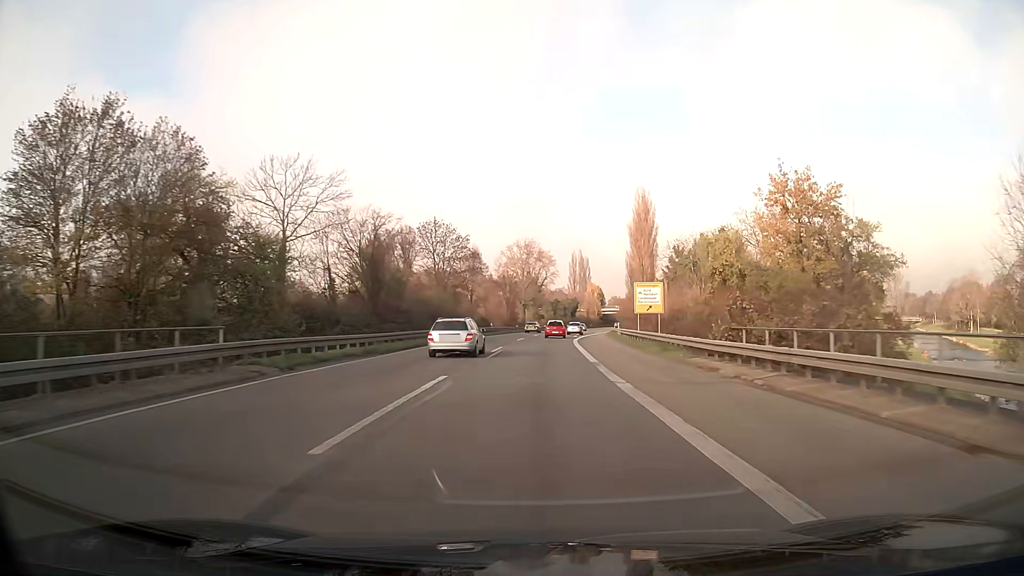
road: trunk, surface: asphalt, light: Day
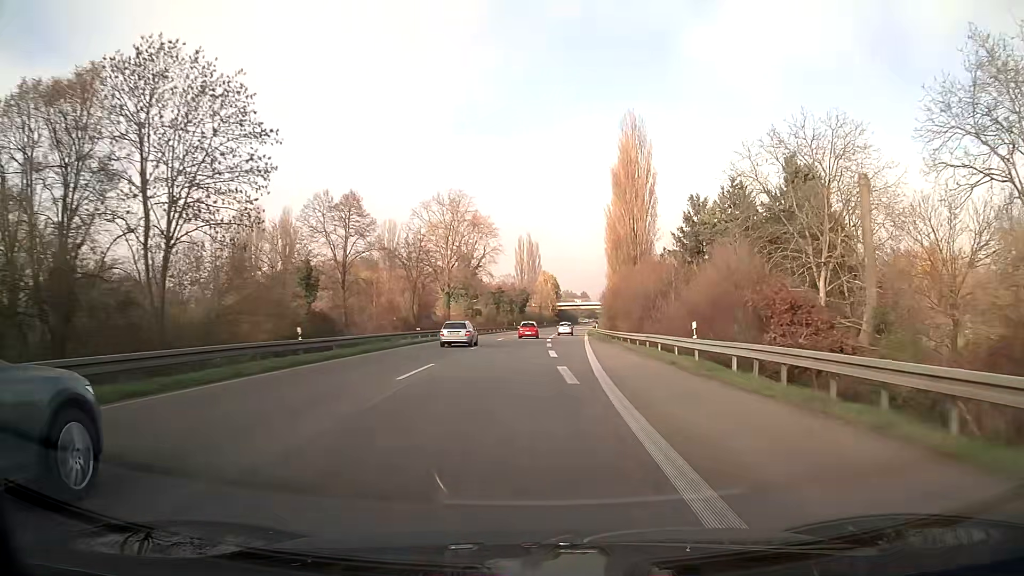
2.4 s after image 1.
(+2.0, +49.9) m; +5°
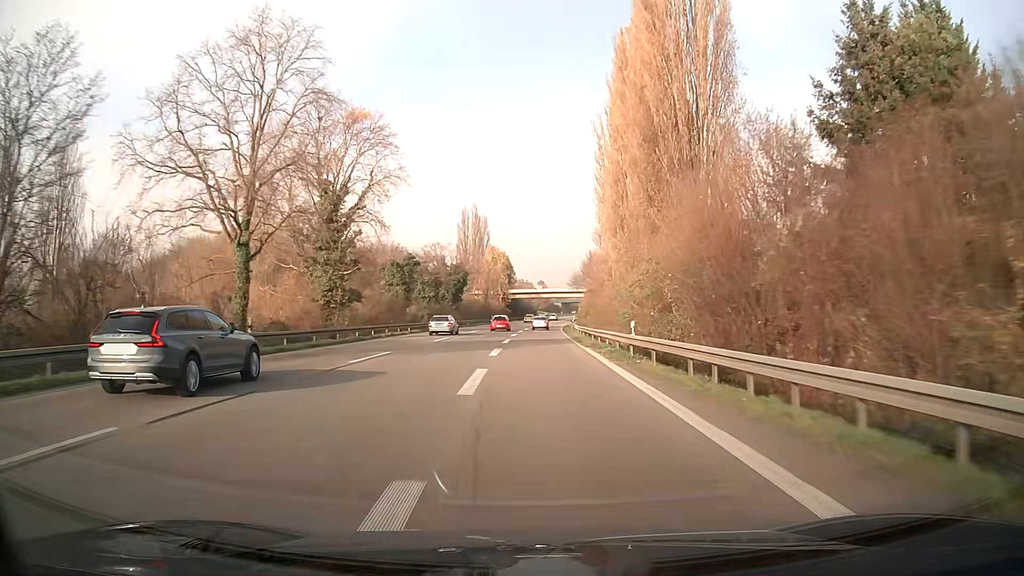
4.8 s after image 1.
(+1.9, +51.3) m; +4°
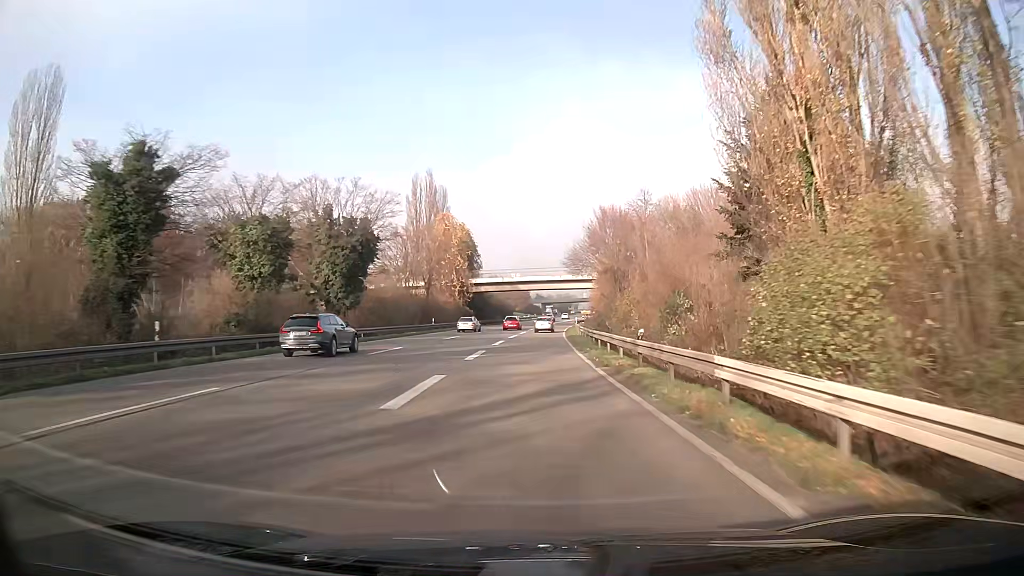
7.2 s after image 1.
(+0.8, +49.7) m; +2°
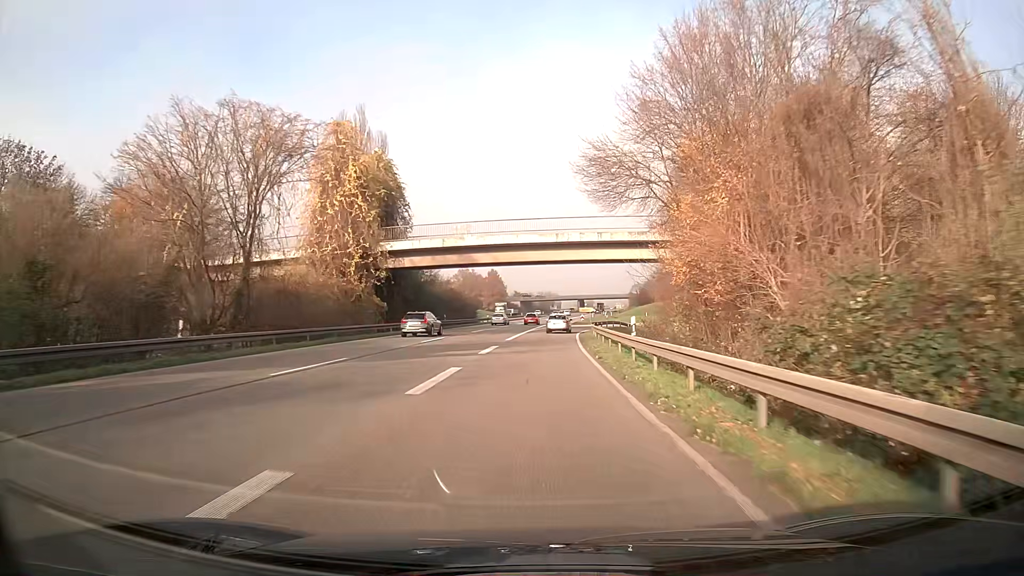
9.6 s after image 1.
(+0.4, +46.2) m; +2°
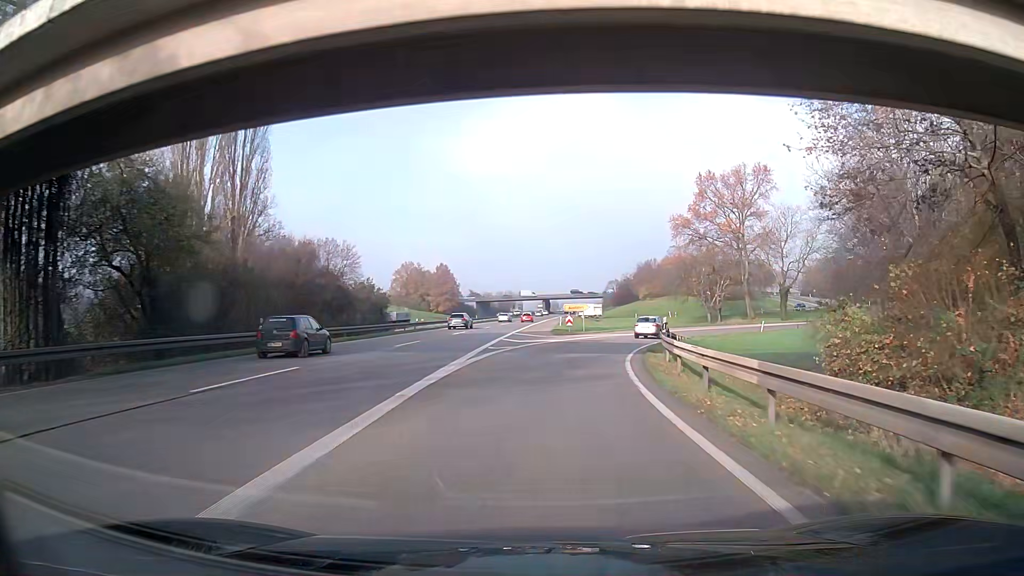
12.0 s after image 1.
(+0.9, +39.7) m; +3°
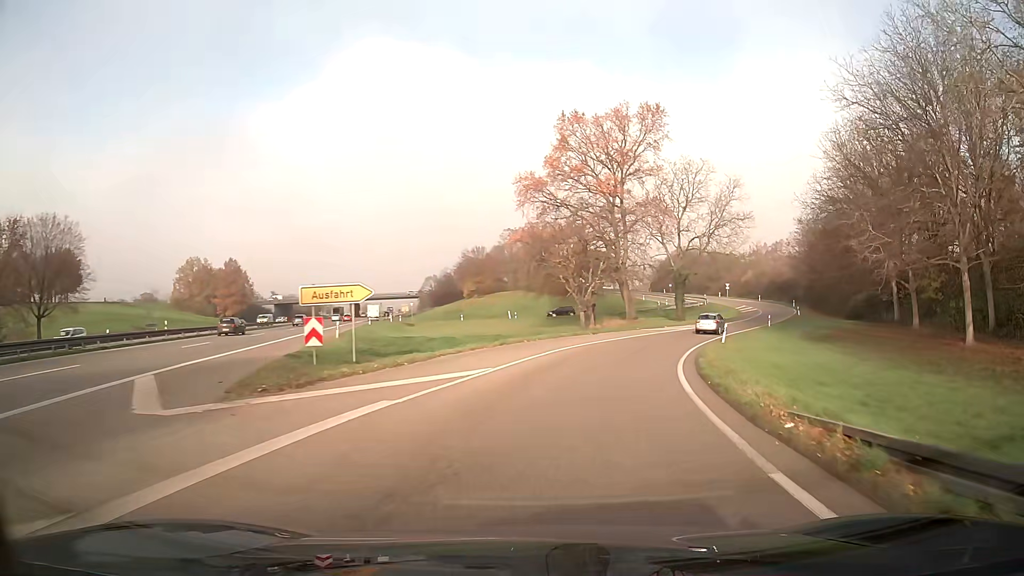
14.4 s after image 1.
(+3.9, +33.3) m; +17°
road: trunk_link
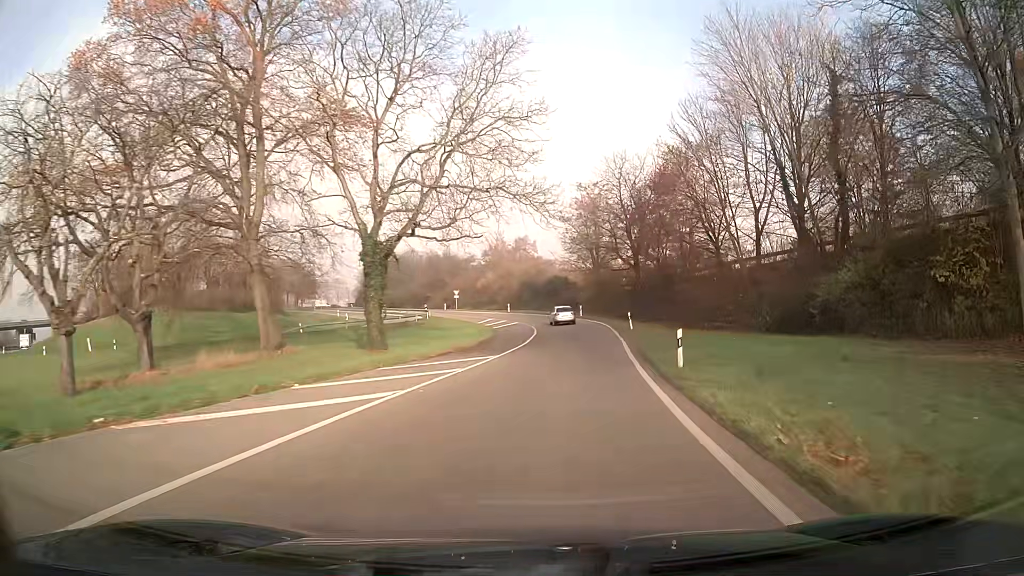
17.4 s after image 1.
(+9.5, +42.4) m; +23°
